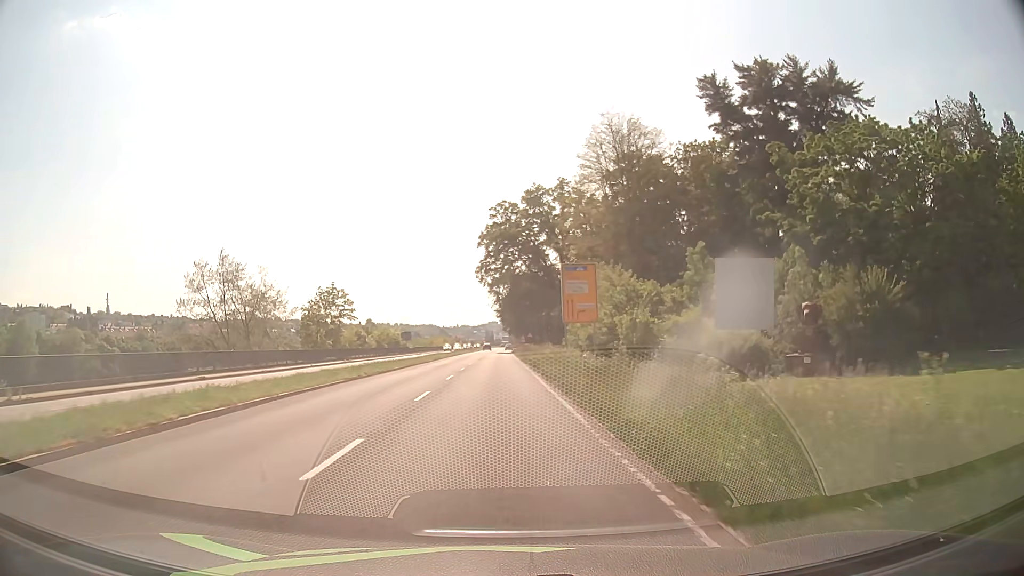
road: primary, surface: asphalt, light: Day
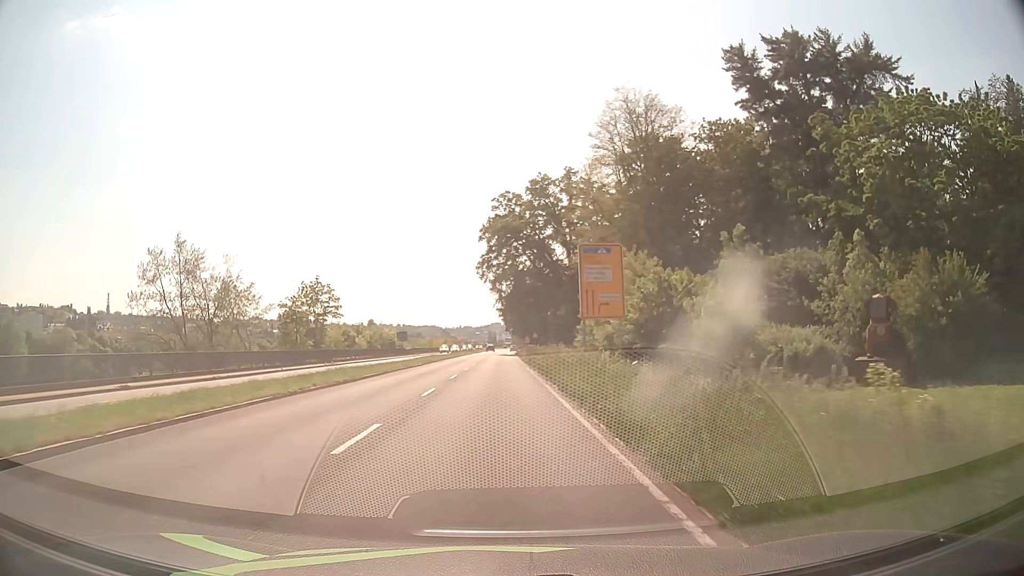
(0.0, +7.8) m; 0°
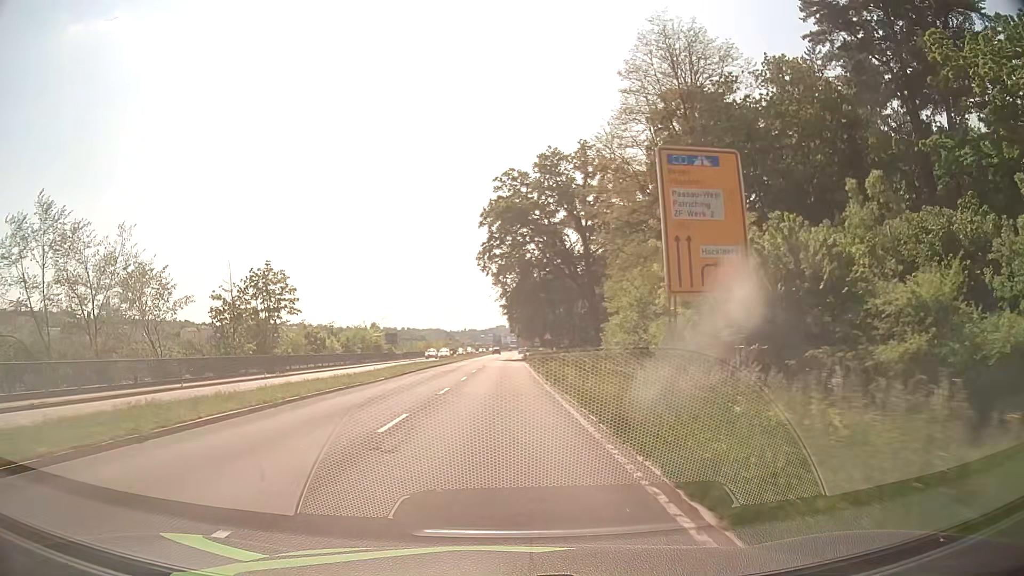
(0.0, +15.5) m; 0°
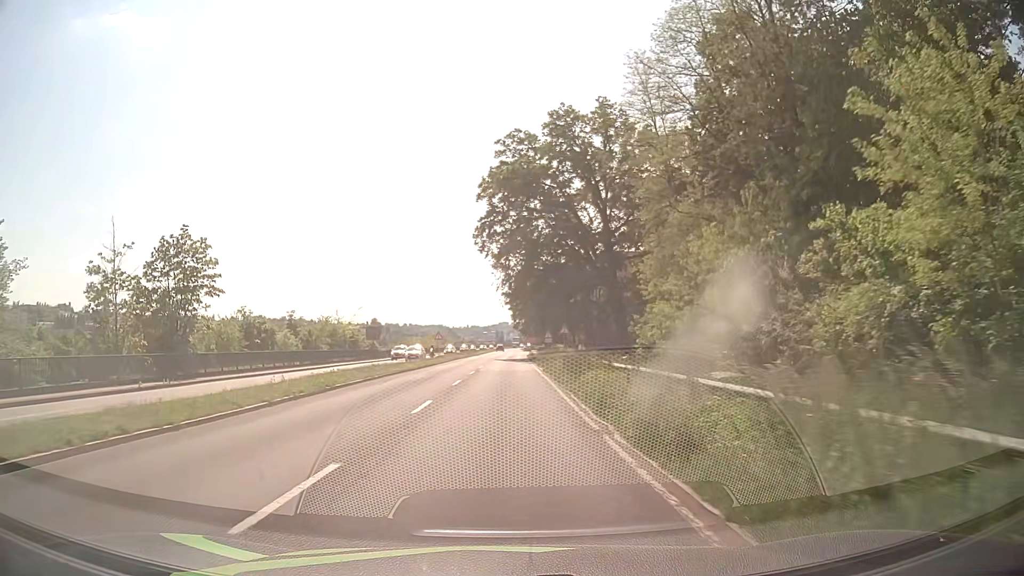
(0.0, +15.4) m; 0°
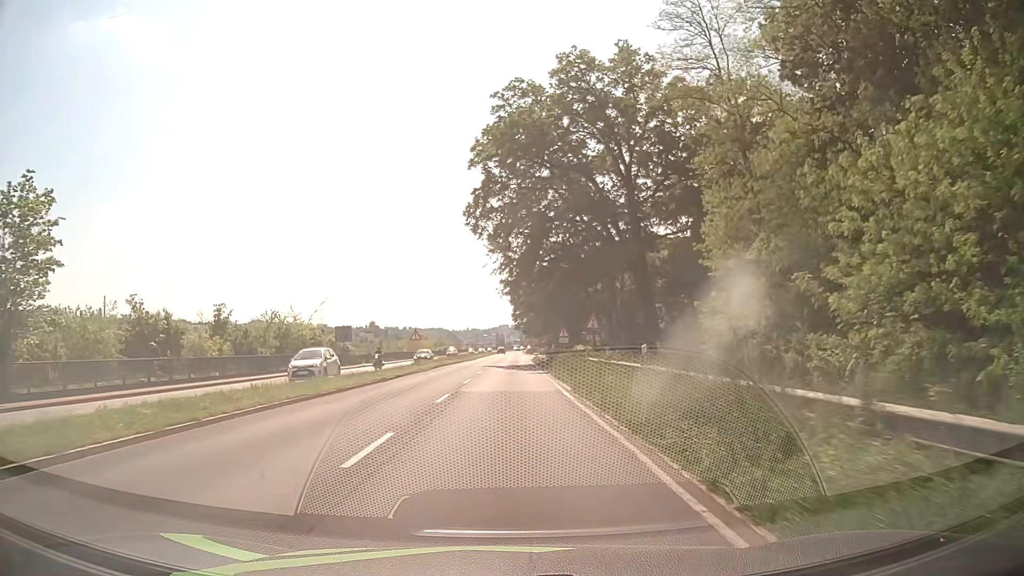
(0.0, +15.4) m; 0°
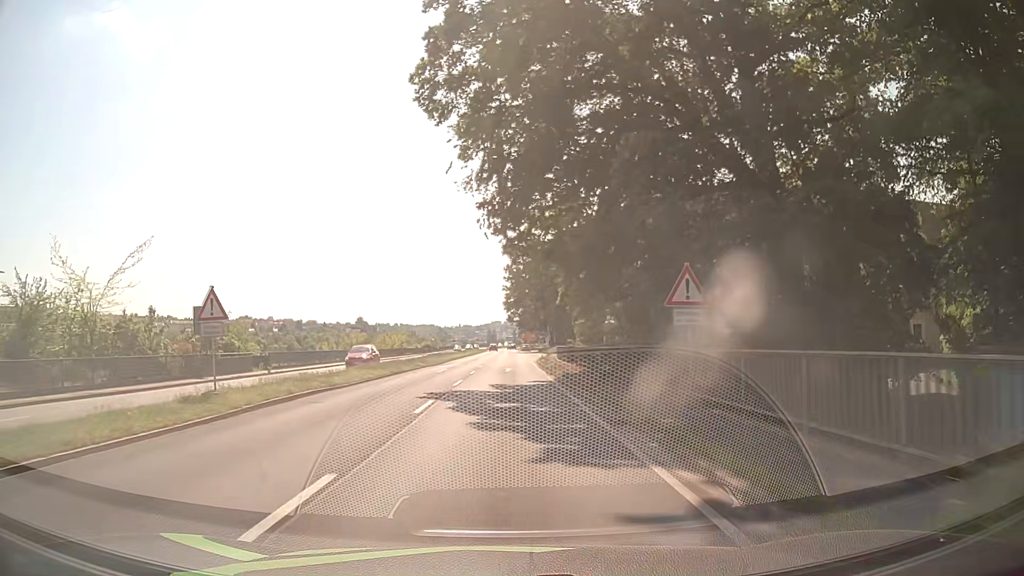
(+0.3, +30.9) m; +1°
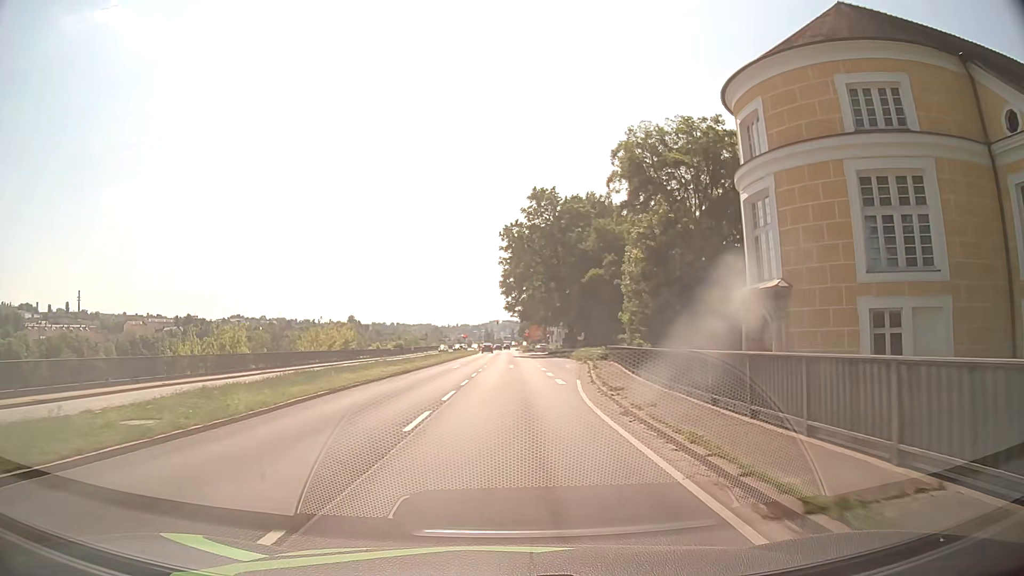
(-0.1, +38.5) m; 0°
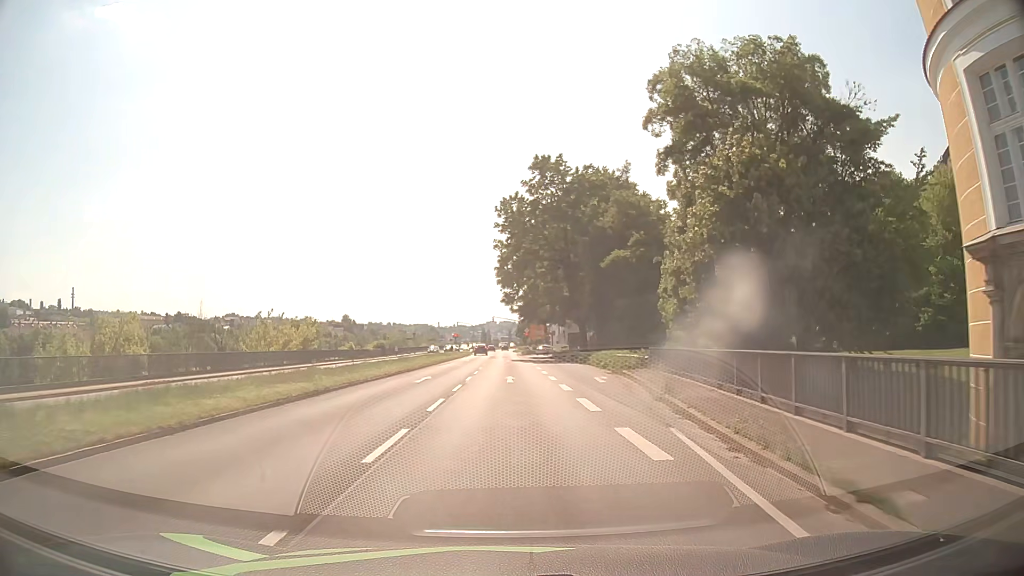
(0.0, +15.0) m; 0°
